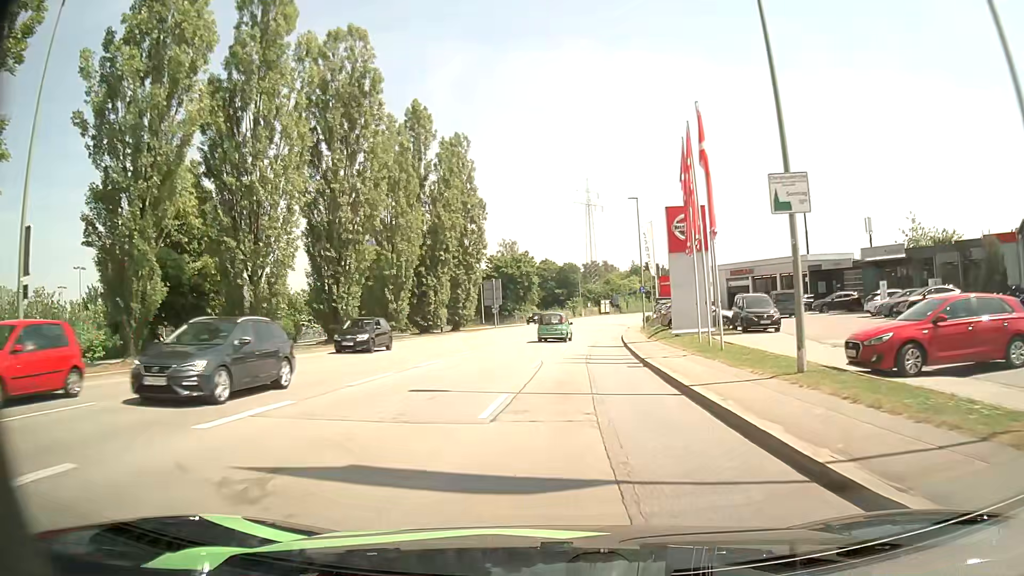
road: tertiary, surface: asphalt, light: Day
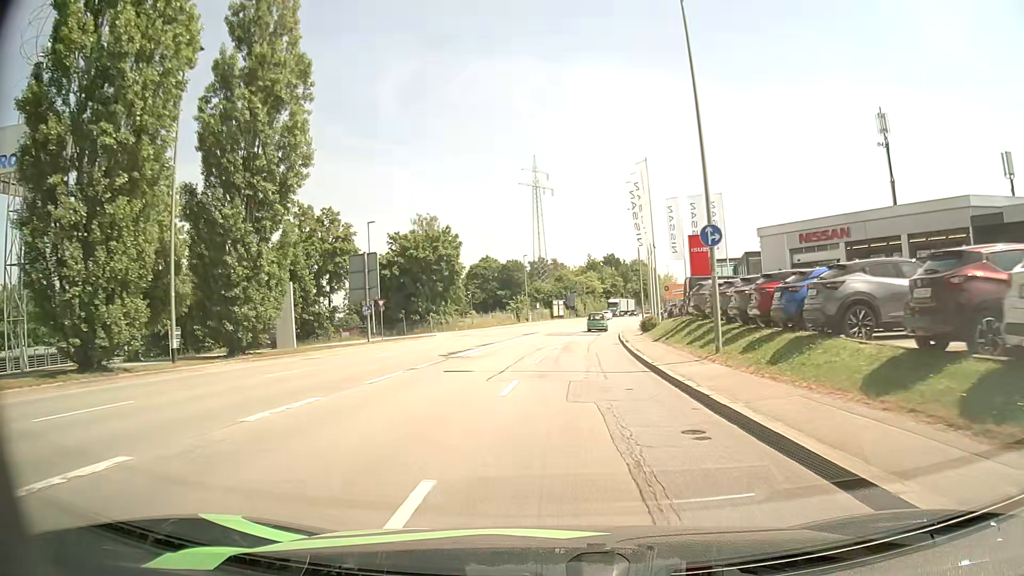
(+1.3, +34.6) m; +5°
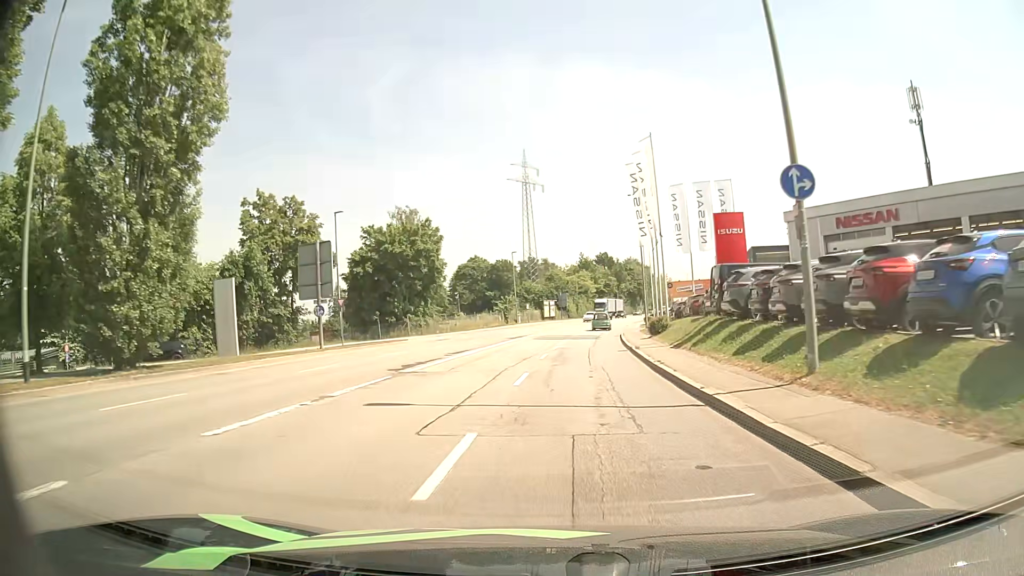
(0.0, +7.1) m; +2°
